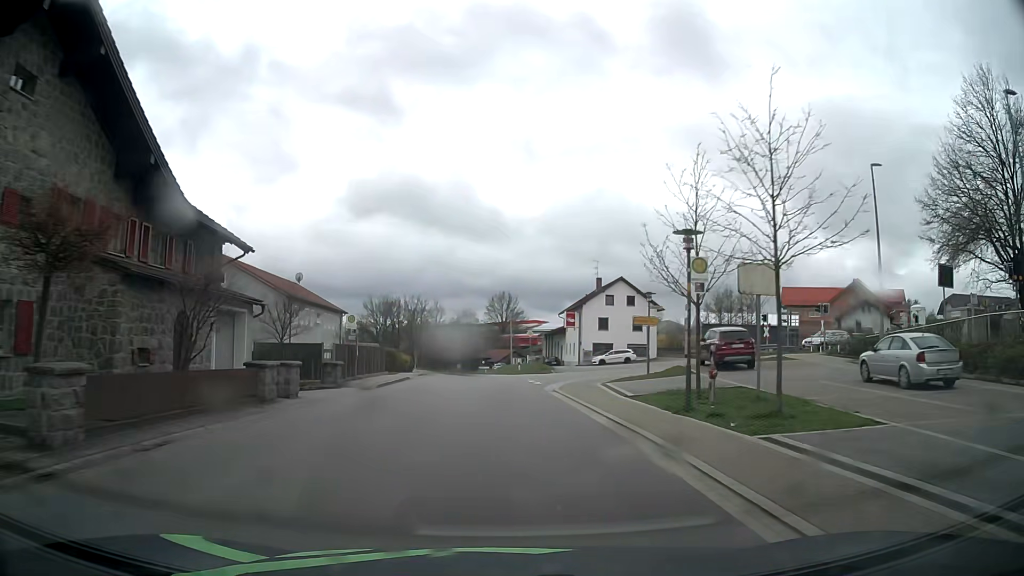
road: tertiary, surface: asphalt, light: Day
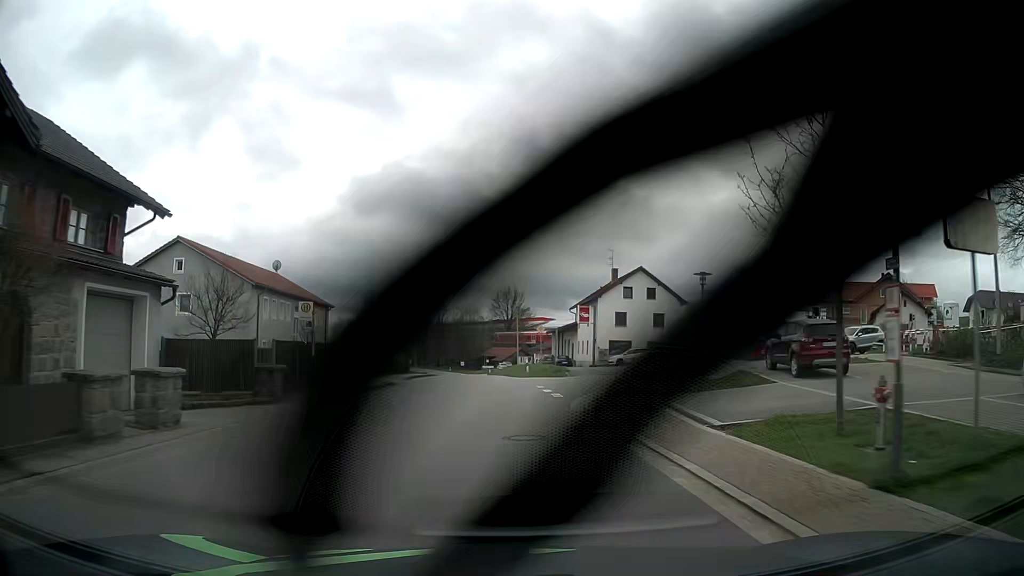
(0.0, +7.8) m; 0°
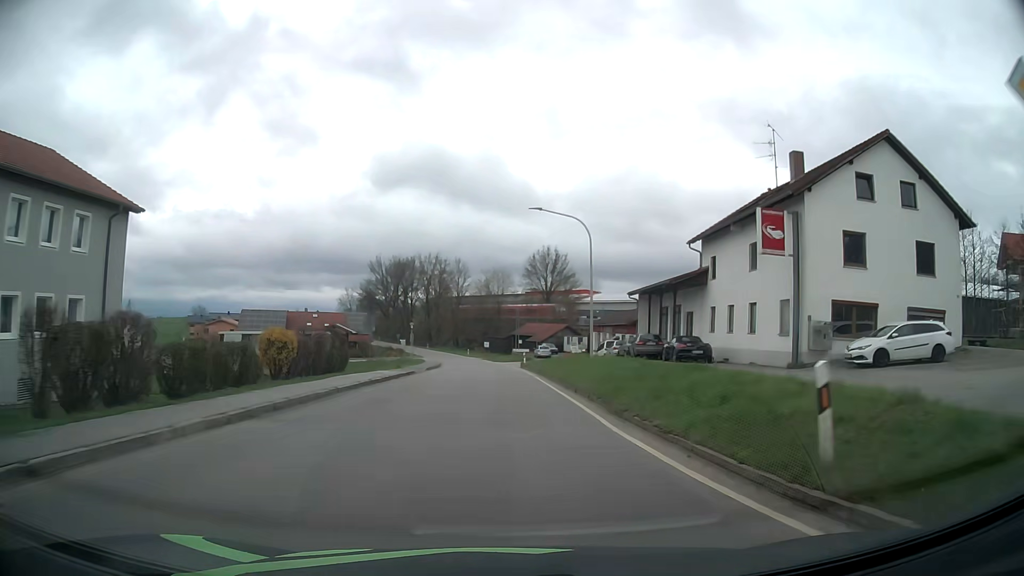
(-1.3, +40.0) m; -3°
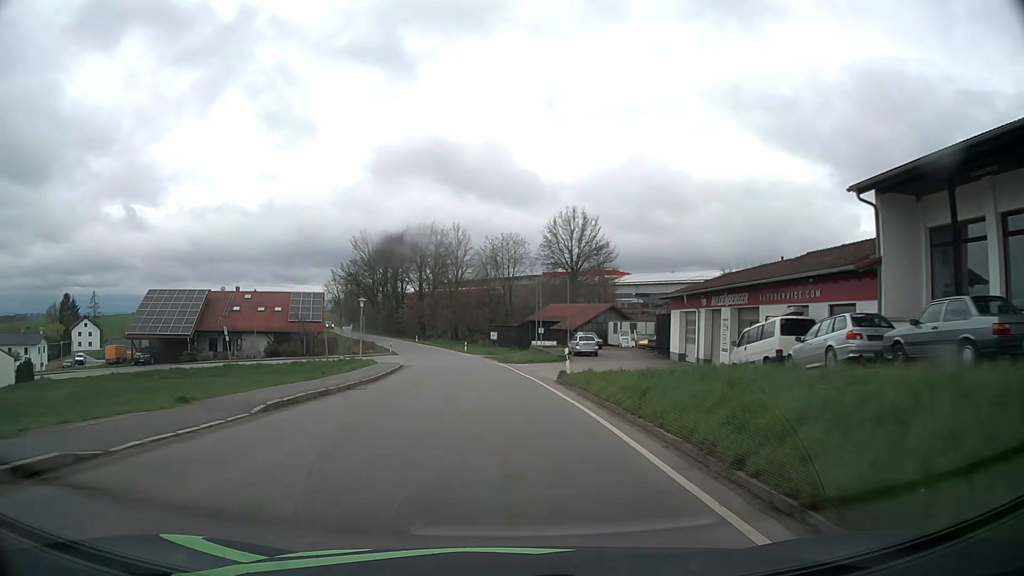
(-0.2, +32.4) m; -1°
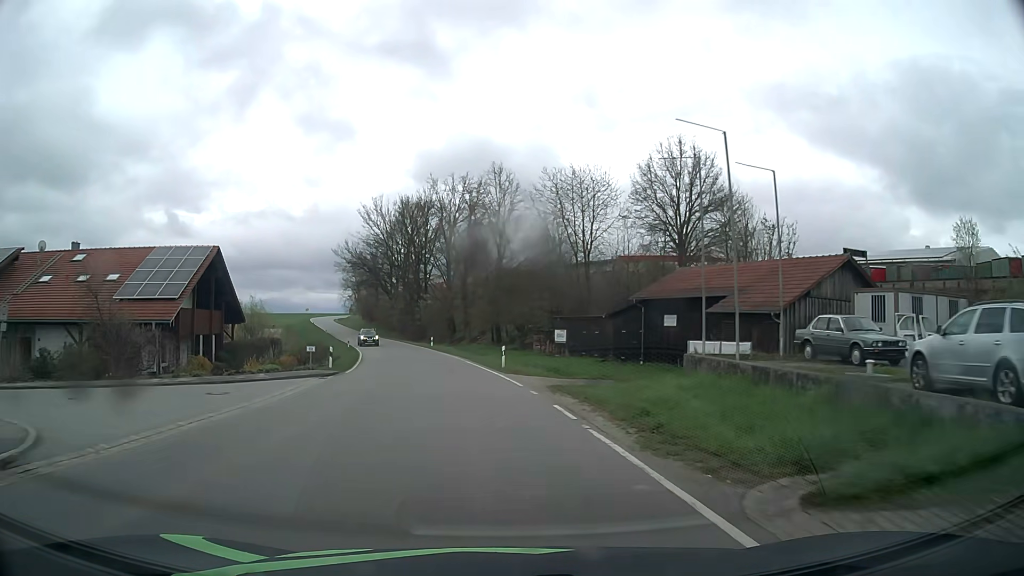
(-1.3, +39.6) m; -5°
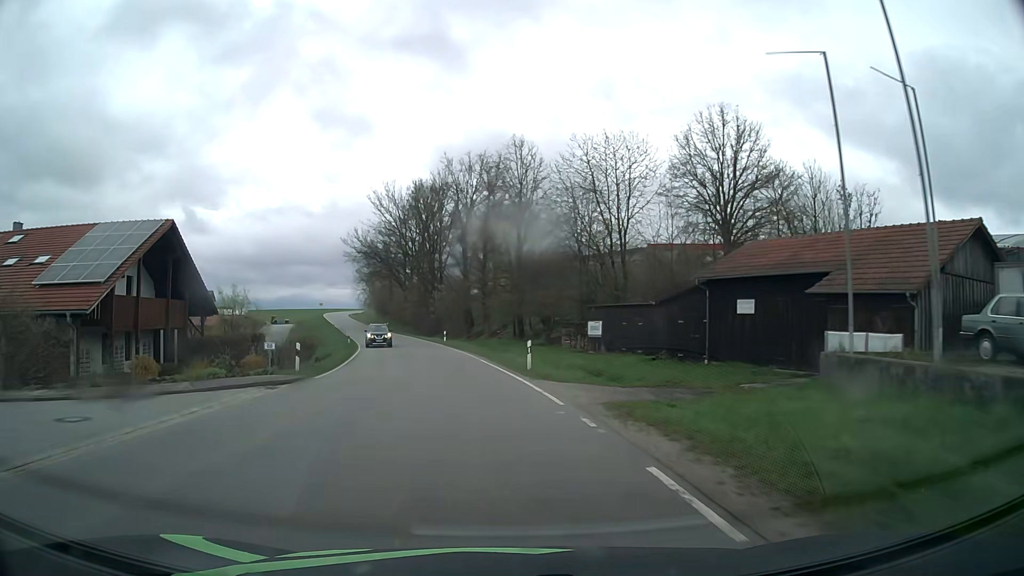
(-0.1, +7.9) m; -2°
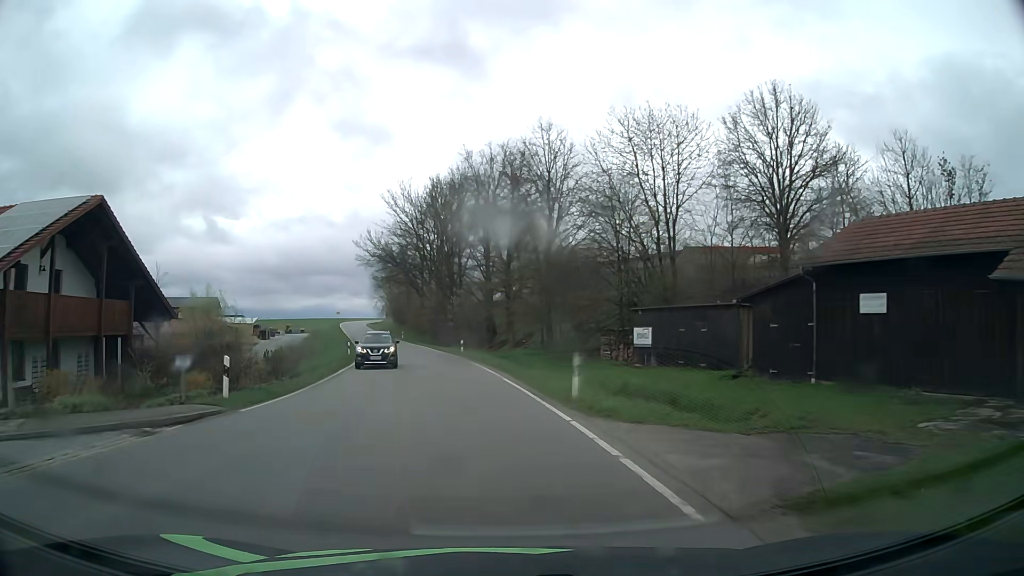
(-0.1, +7.9) m; -2°
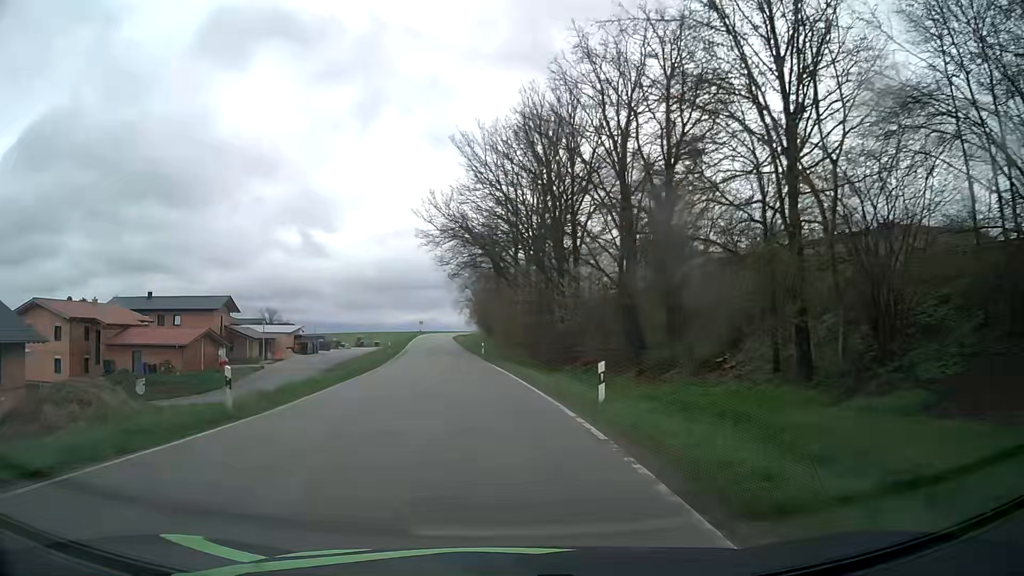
(-2.5, +32.3) m; -9°
(0, +10) (-1, +20) (-2, +30) (-3, +40) (-4, +50) (-5, +60) (-6, +70) (-7, +80) (-8, +90) (-9, +100) m
